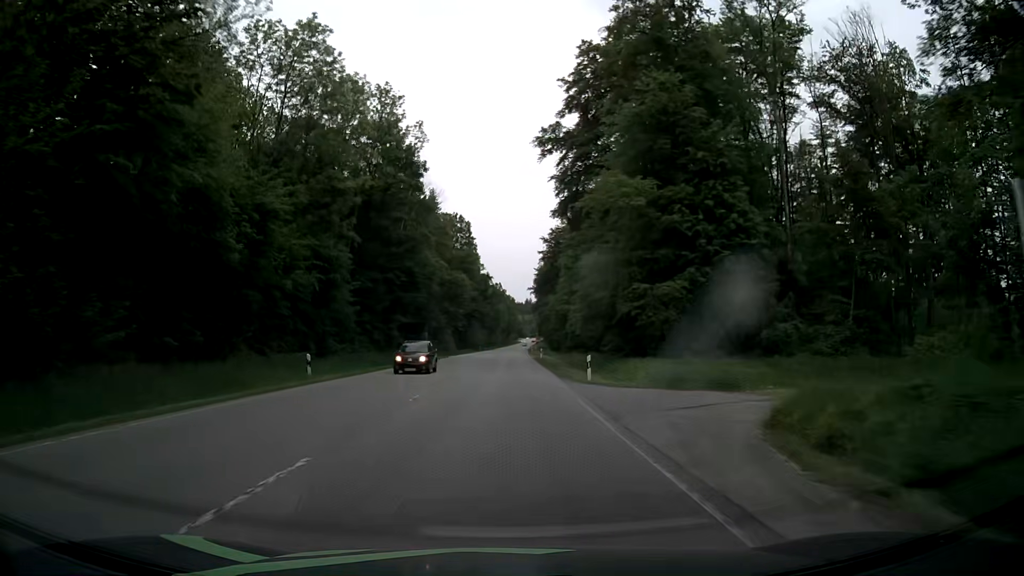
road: secondary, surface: asphalt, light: Day
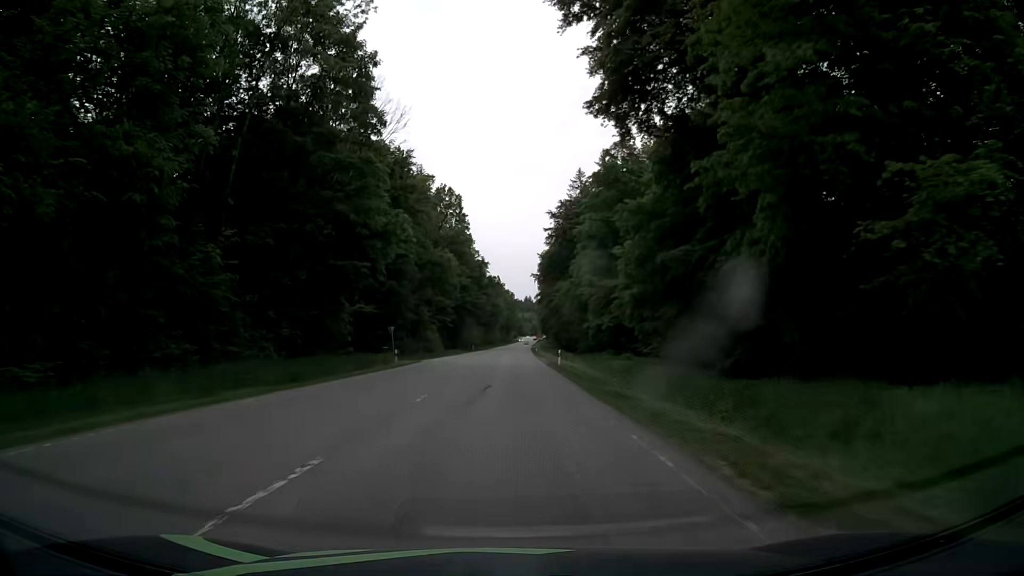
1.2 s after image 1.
(+0.1, +24.3) m; +1°
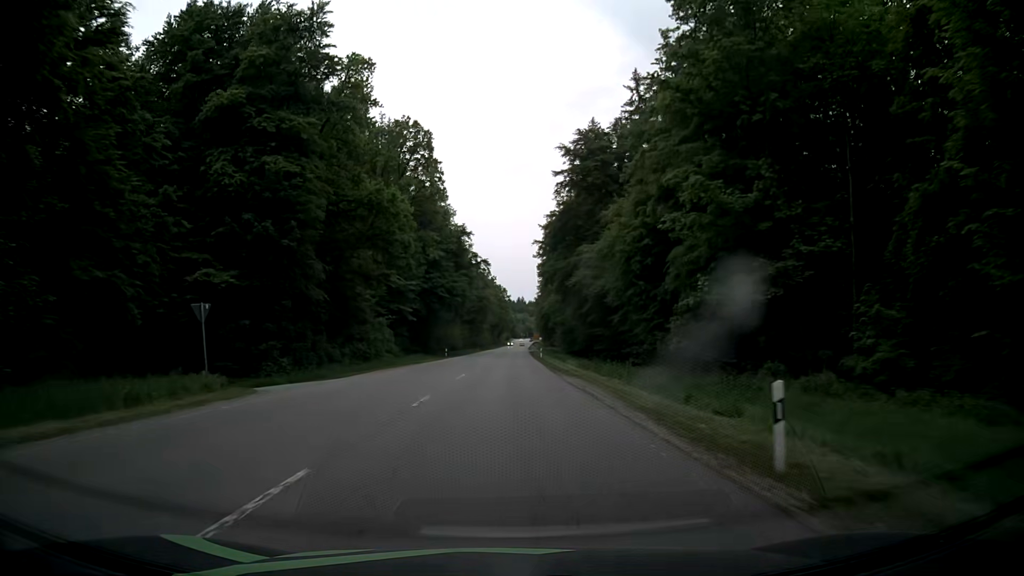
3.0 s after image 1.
(-0.1, +36.5) m; +1°
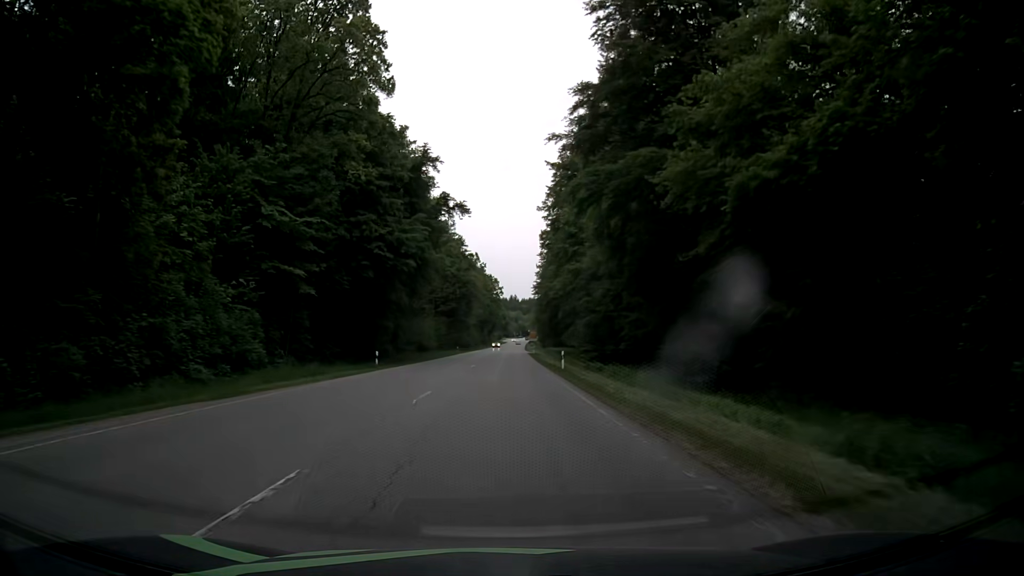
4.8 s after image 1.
(-0.2, +36.2) m; 0°
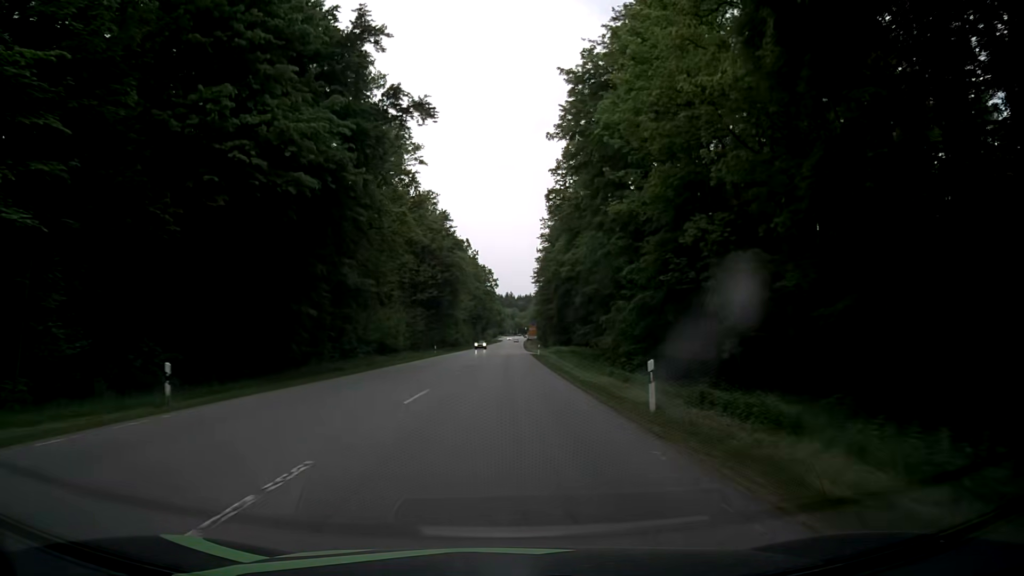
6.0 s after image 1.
(0.0, +23.8) m; 0°
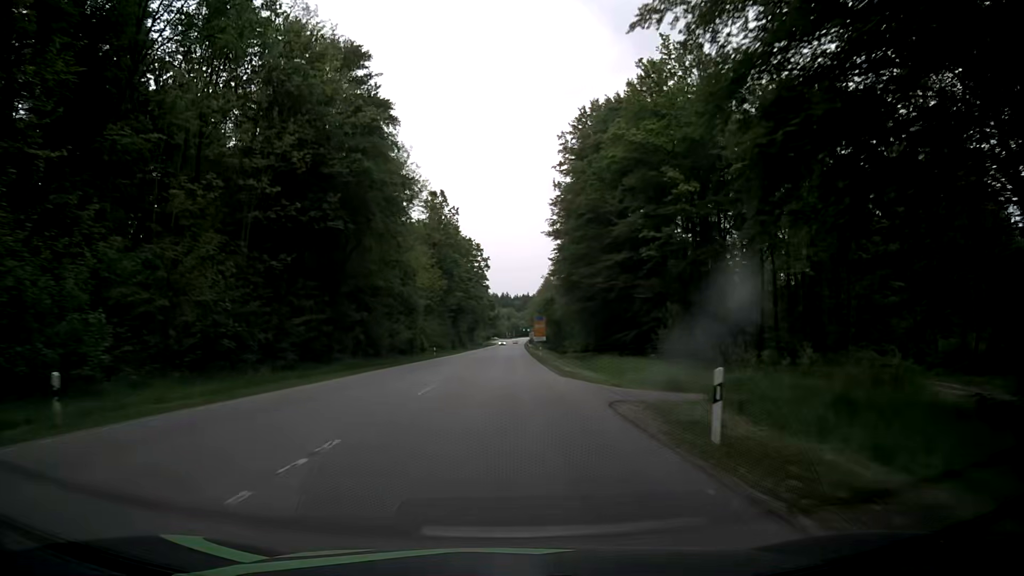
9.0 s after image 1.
(+0.4, +58.0) m; +1°
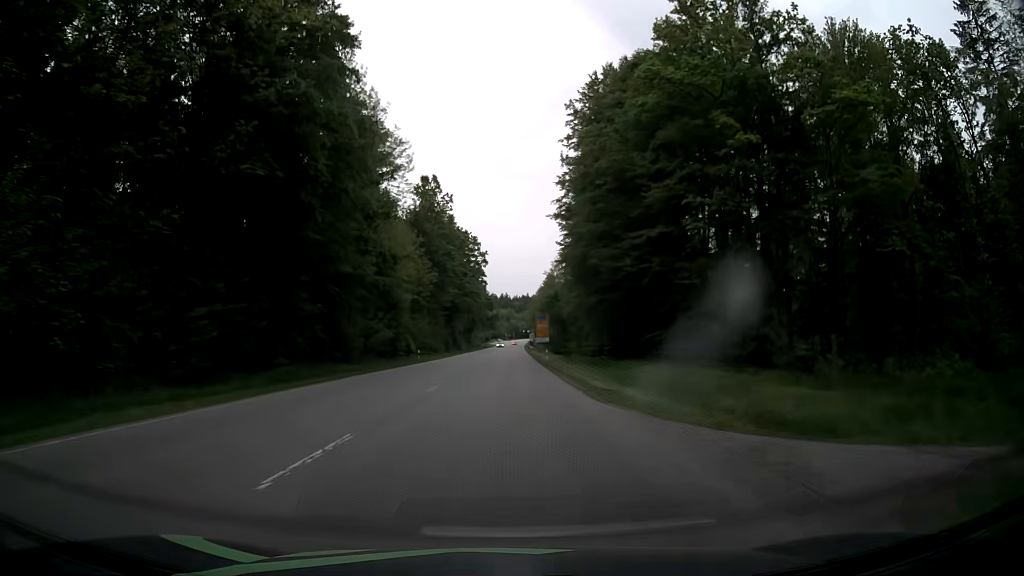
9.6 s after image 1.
(-0.1, +11.4) m; -1°
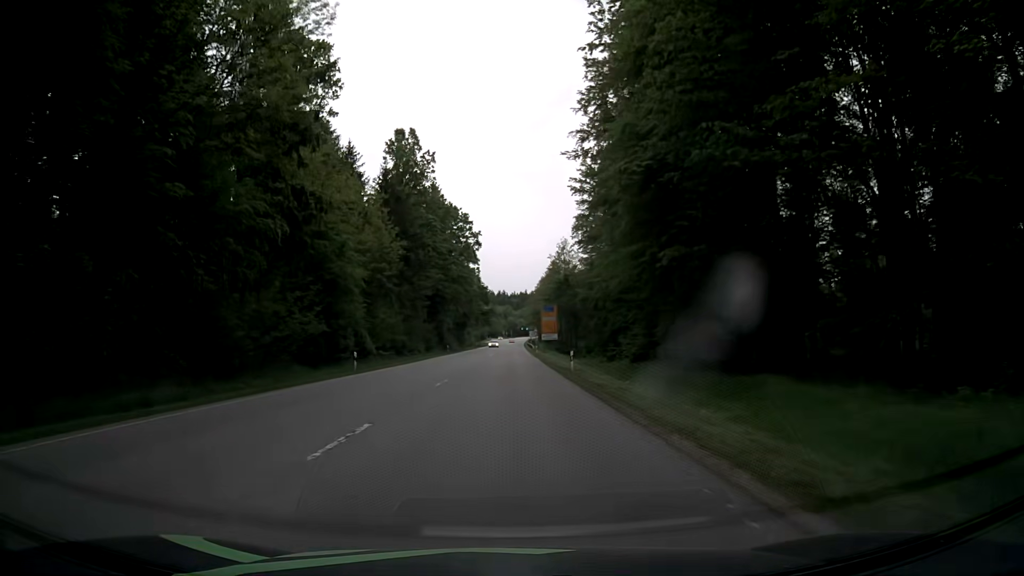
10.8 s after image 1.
(+0.2, +22.5) m; +1°
(0, +10) (0, +20) (0, +30) (0, +40) (0, +50) (0, +60) (0, +70) (0, +80) (0, +90) (+1, +100) m
